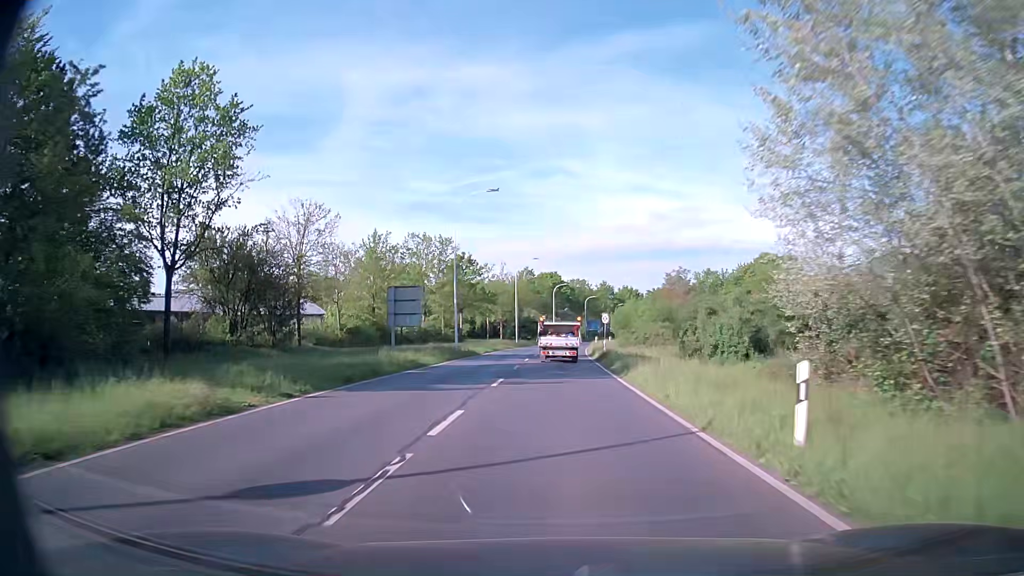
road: secondary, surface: asphalt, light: Day
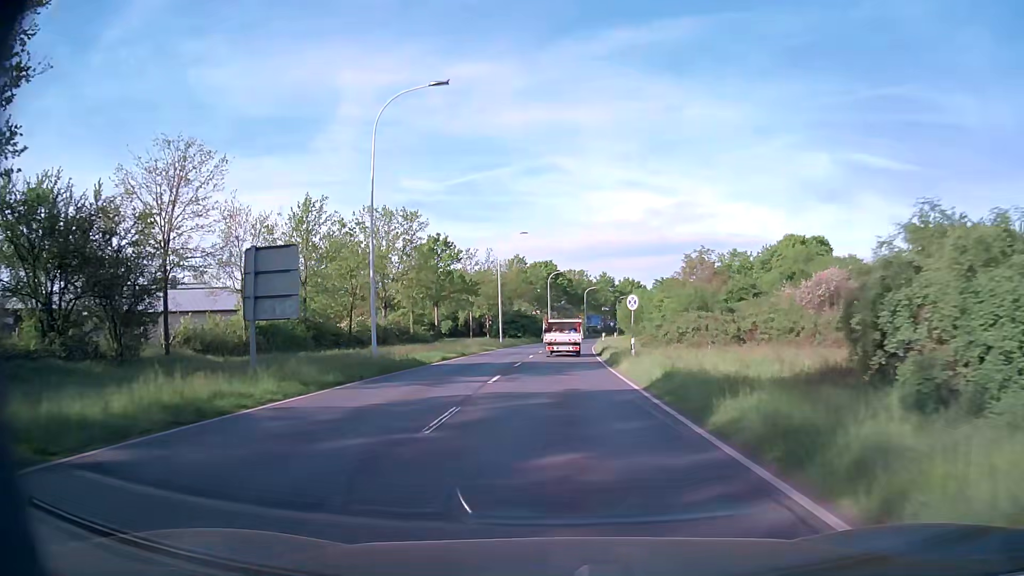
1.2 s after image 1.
(0.0, +18.2) m; 0°
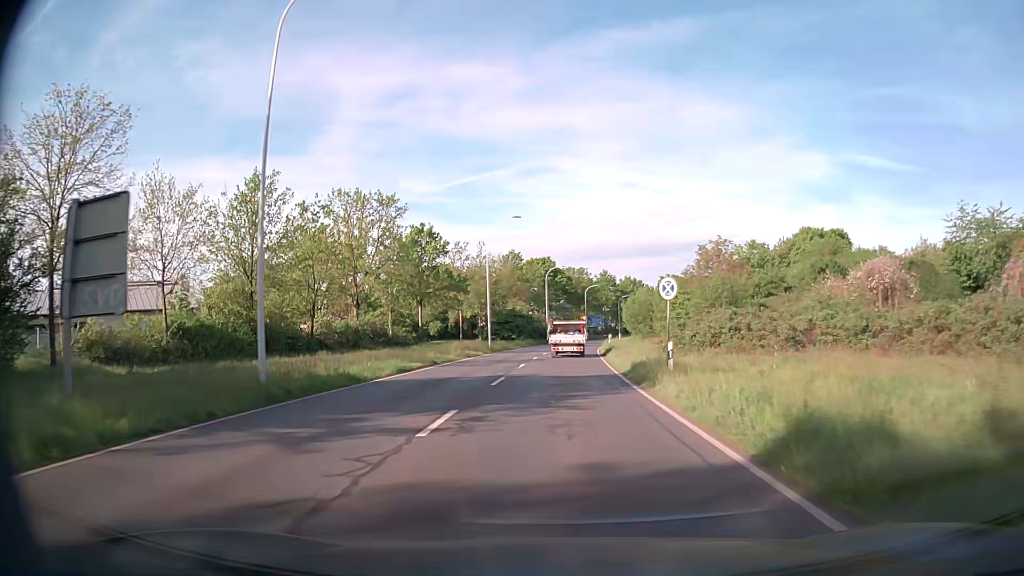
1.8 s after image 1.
(0.0, +9.2) m; 0°
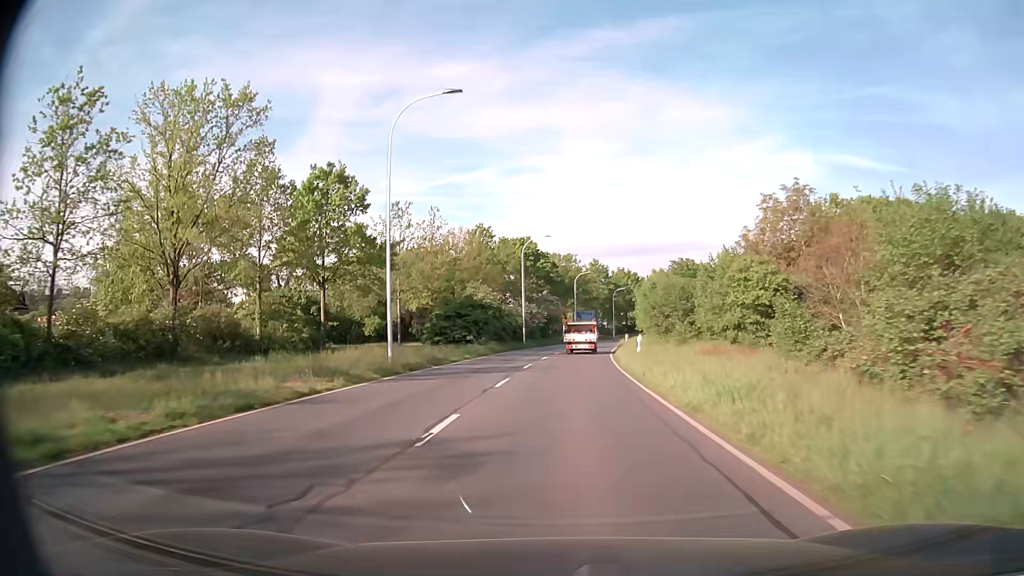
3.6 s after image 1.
(+0.4, +27.7) m; +2°
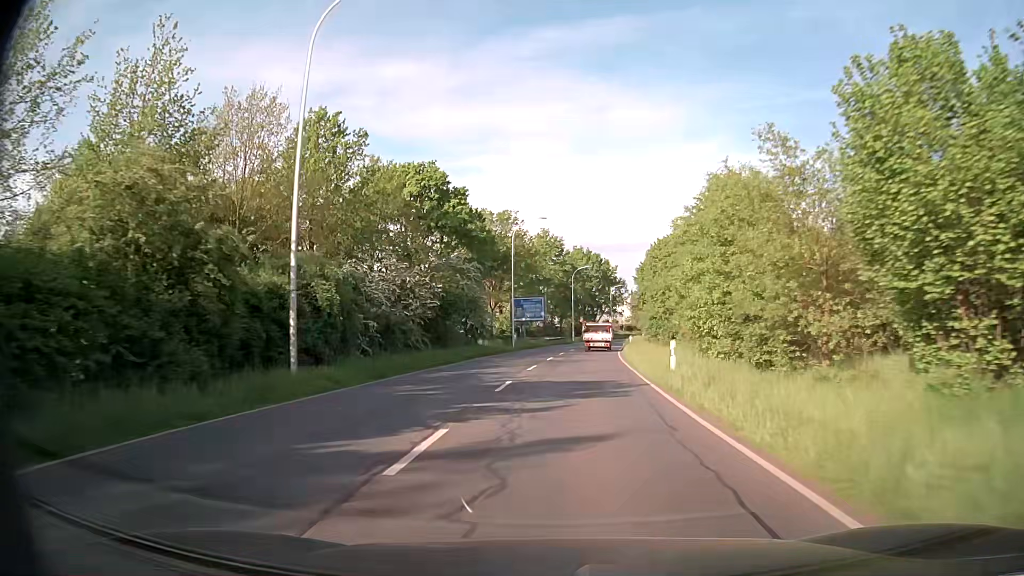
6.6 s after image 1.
(+1.8, +47.0) m; +5°
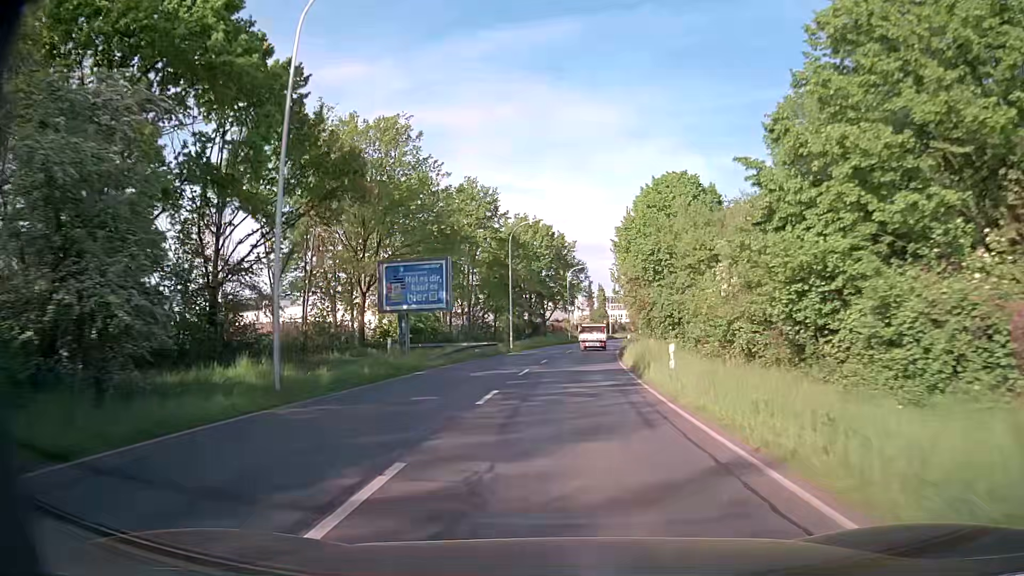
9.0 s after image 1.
(+1.6, +38.2) m; +5°
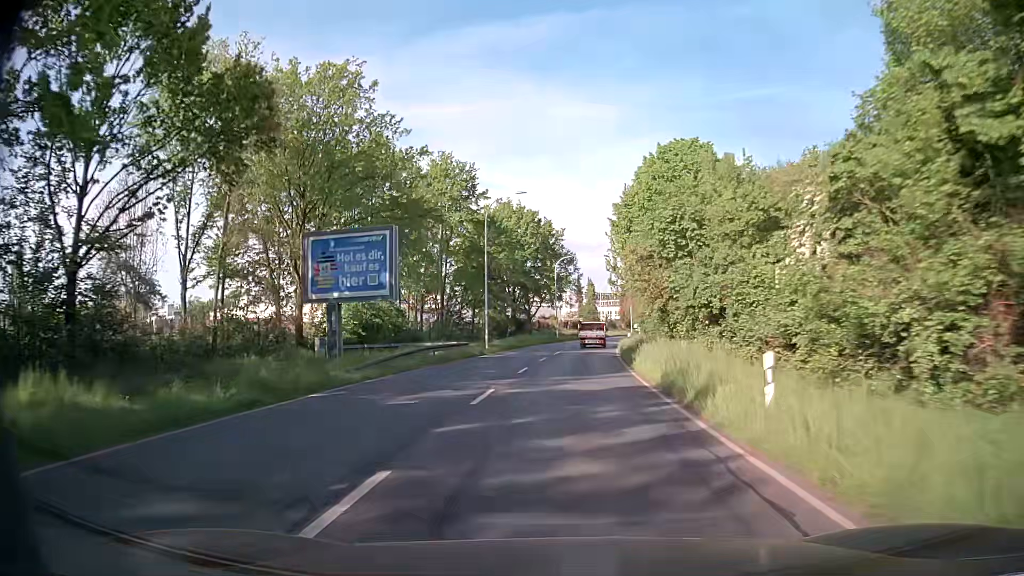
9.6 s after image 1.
(0.0, +9.6) m; 0°
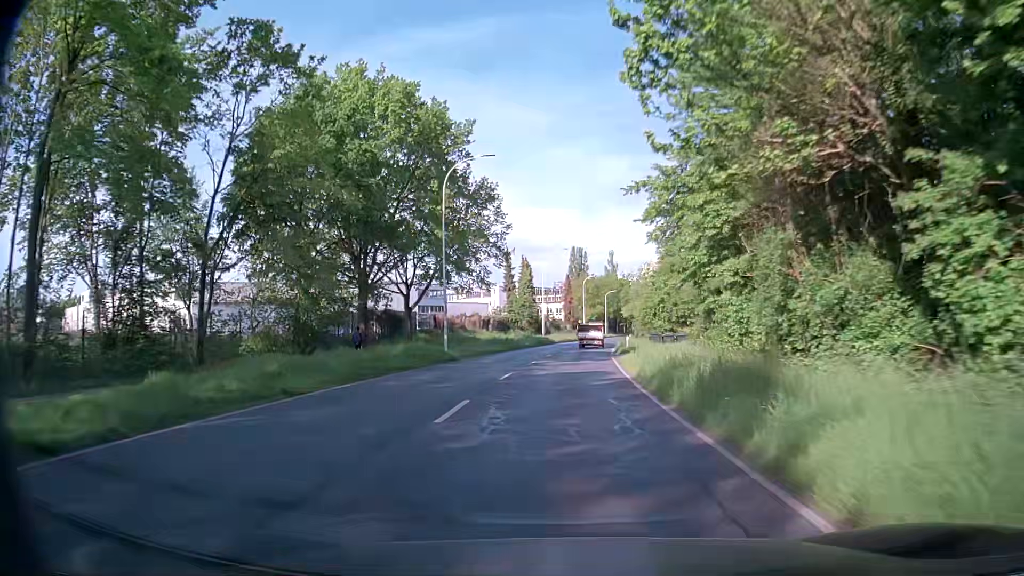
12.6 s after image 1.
(+2.6, +47.1) m; +6°
(0, +10) (0, +20) (+1, +30) (+1, +40) (+2, +50) (+3, +60) (+4, +70) (+6, +80) (+7, +90) (+8, +100) m
